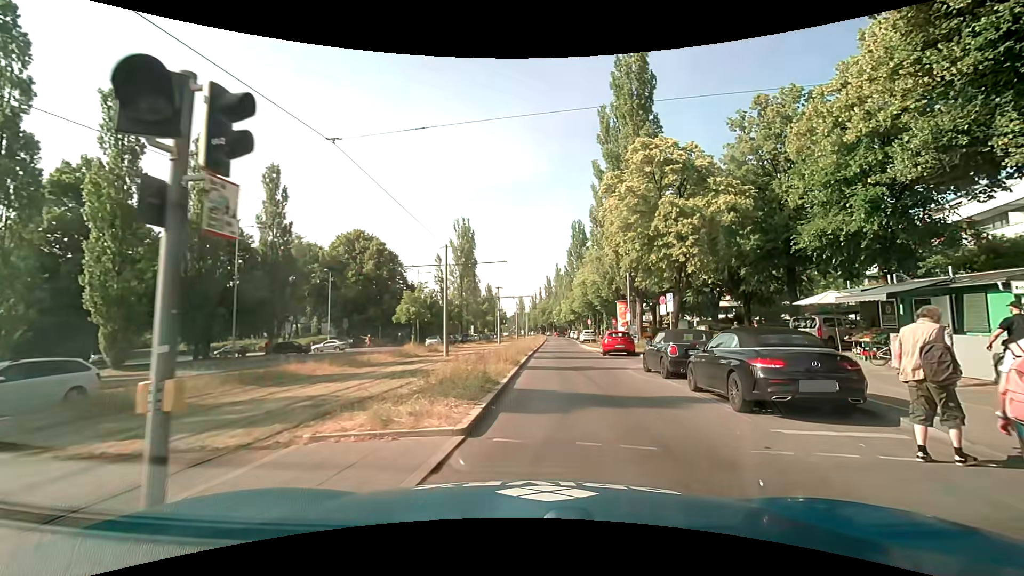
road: secondary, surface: asphalt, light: Day
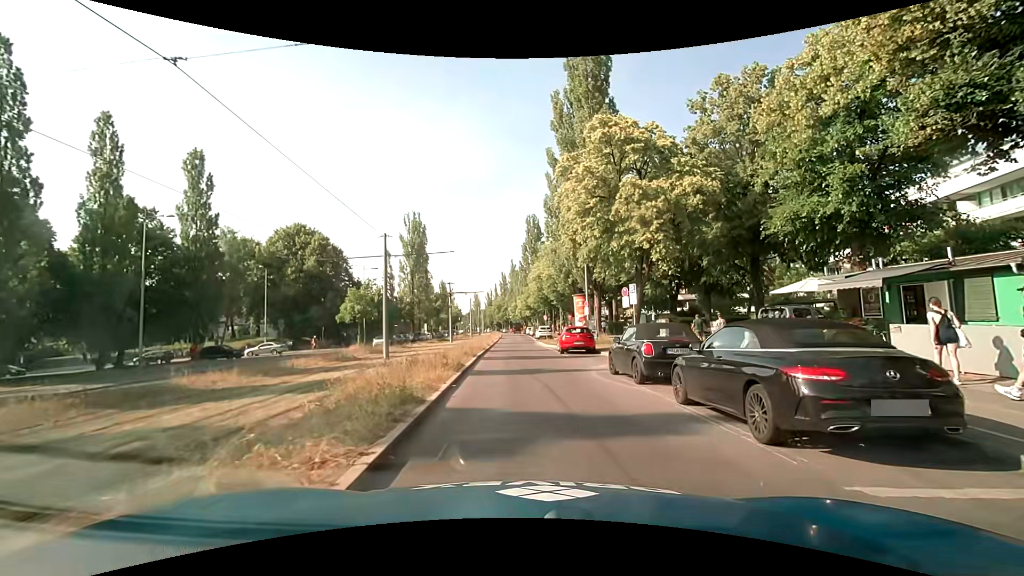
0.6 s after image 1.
(+0.2, +3.2) m; +5°
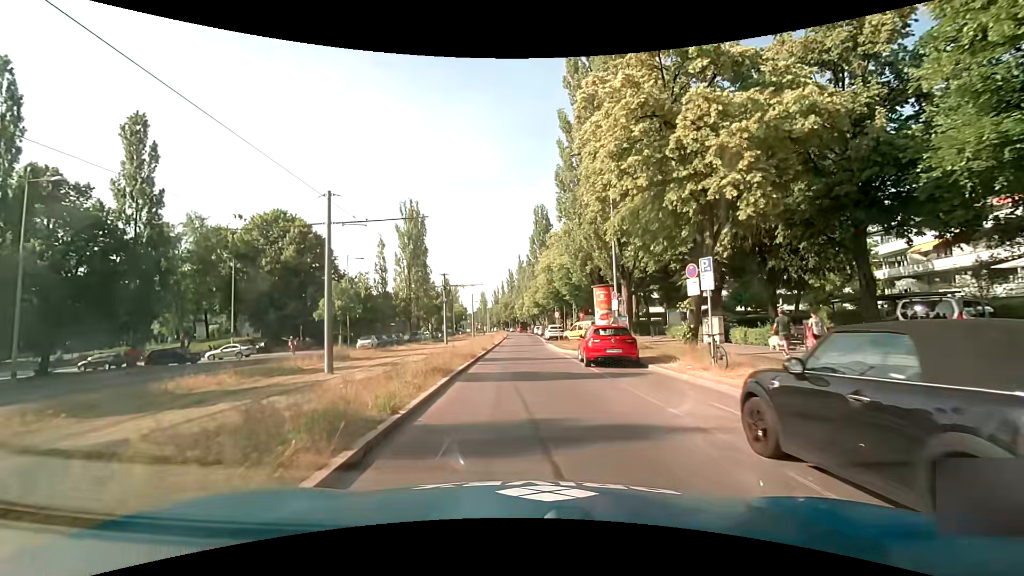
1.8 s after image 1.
(+0.1, +9.2) m; 0°
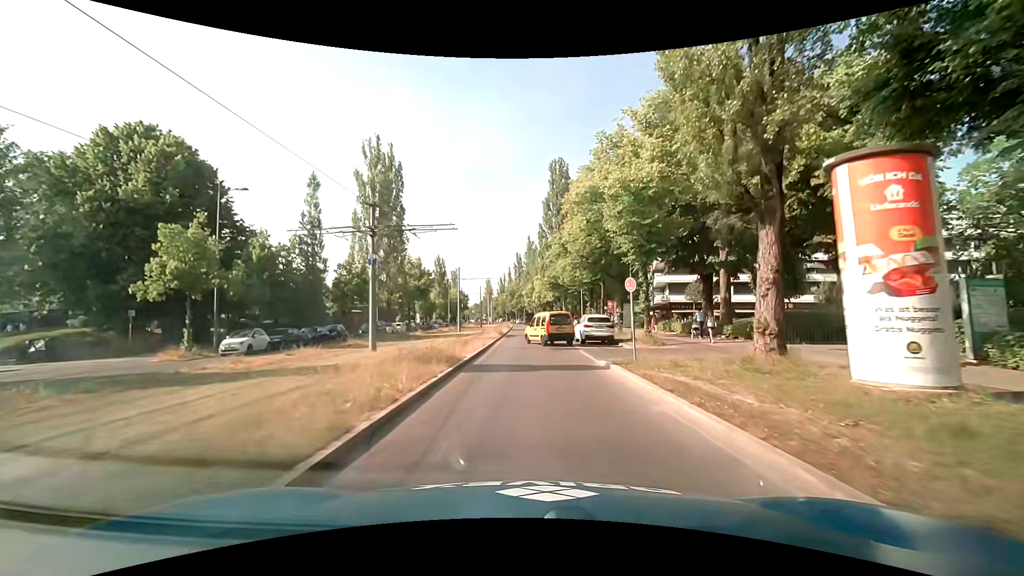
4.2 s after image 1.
(-0.7, +26.5) m; -1°
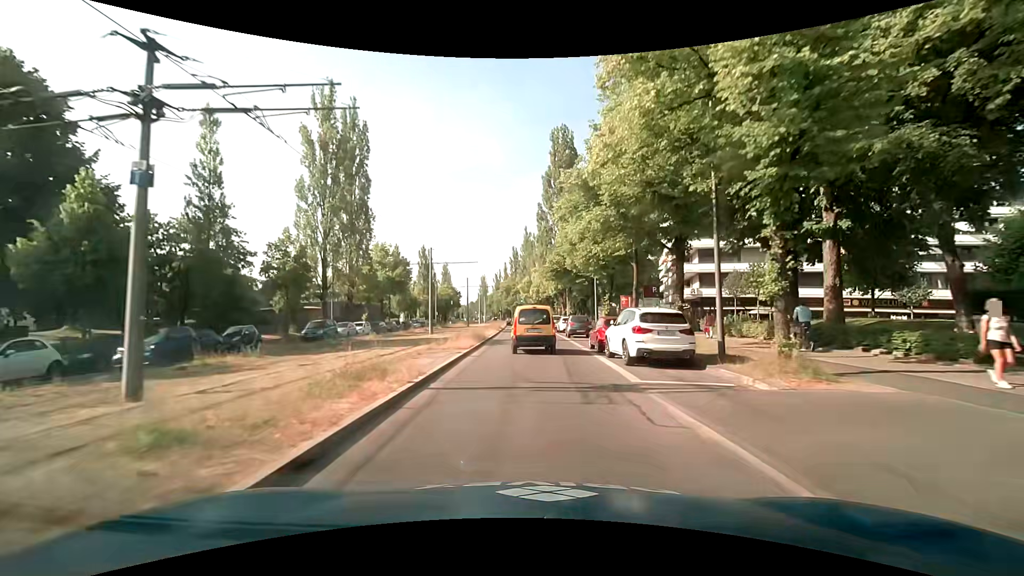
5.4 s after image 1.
(-0.1, +13.9) m; 0°
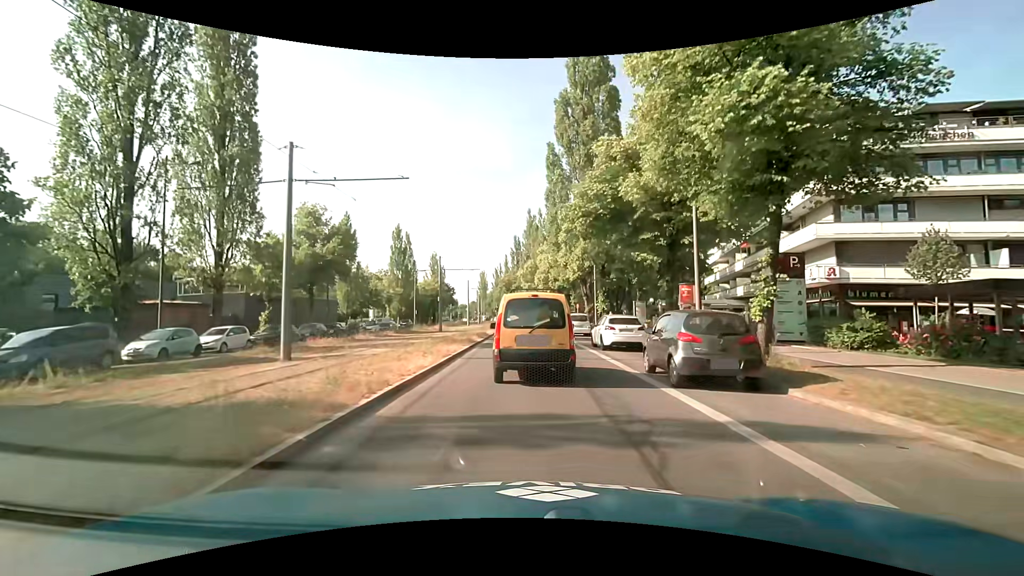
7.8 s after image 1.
(-0.2, +24.0) m; -1°
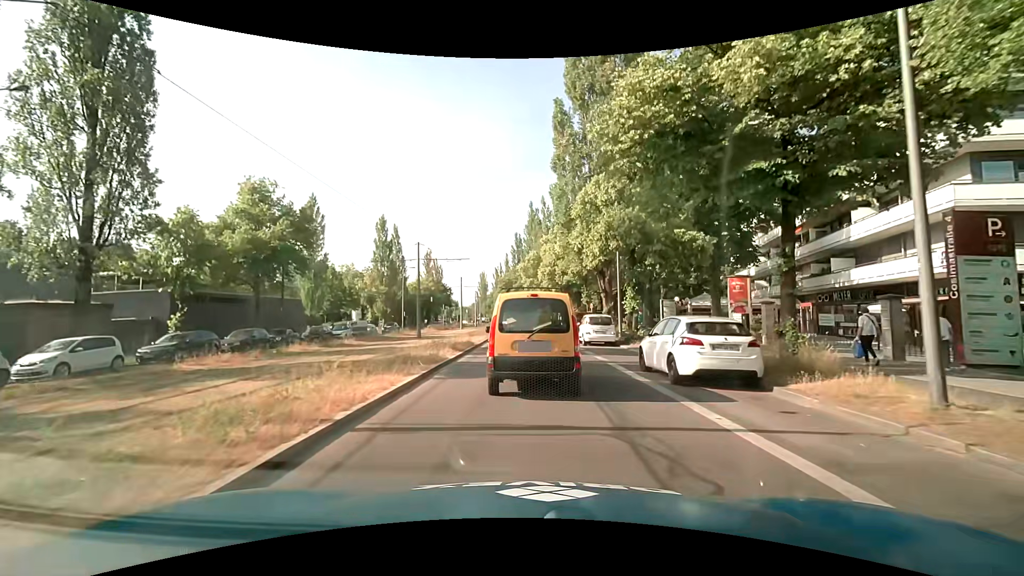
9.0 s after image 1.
(0.0, +9.6) m; 0°
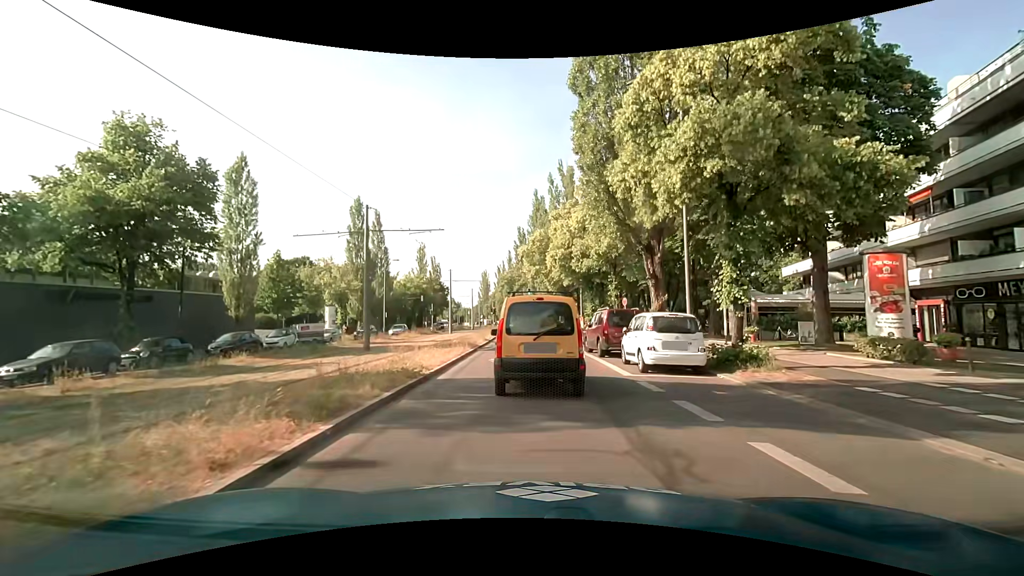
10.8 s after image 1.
(0.0, +12.5) m; -1°
